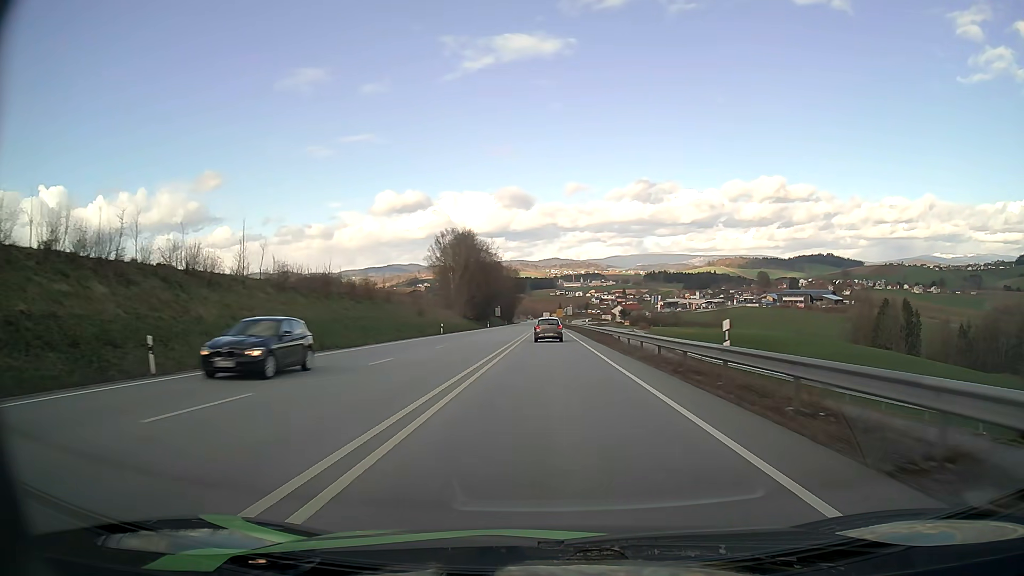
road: primary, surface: asphalt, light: Day
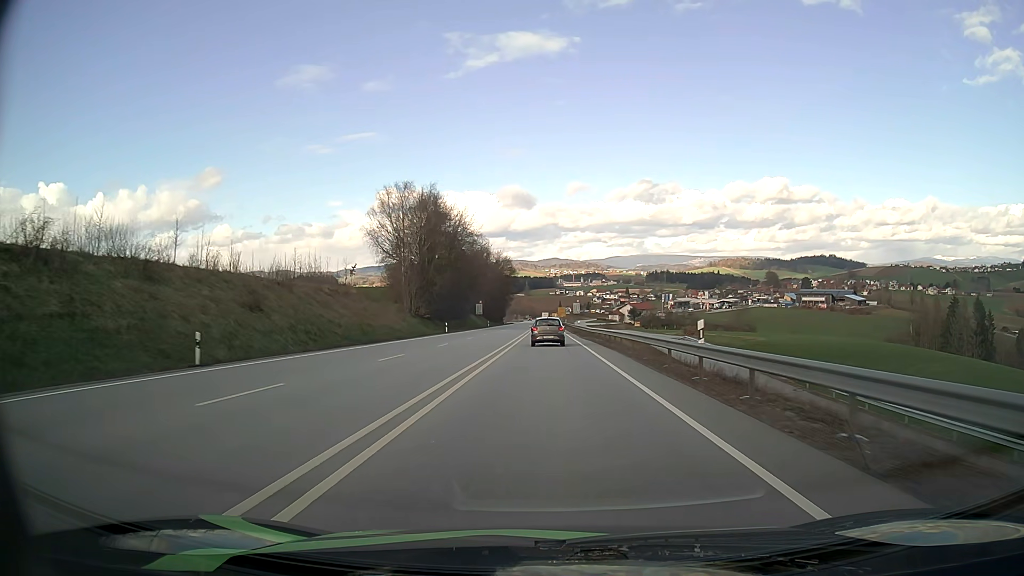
(0.0, +46.4) m; 0°
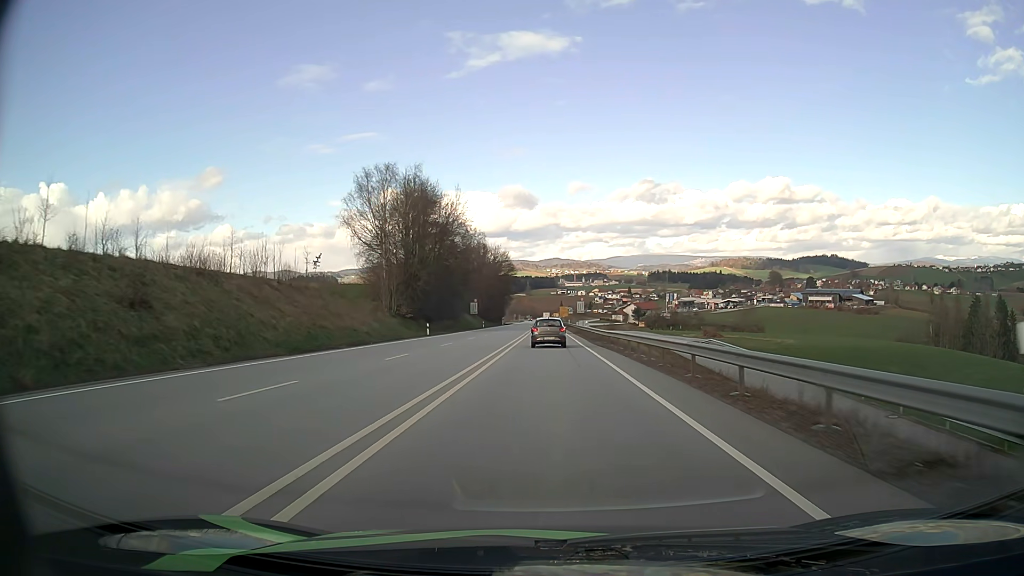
(0.0, +11.3) m; 0°
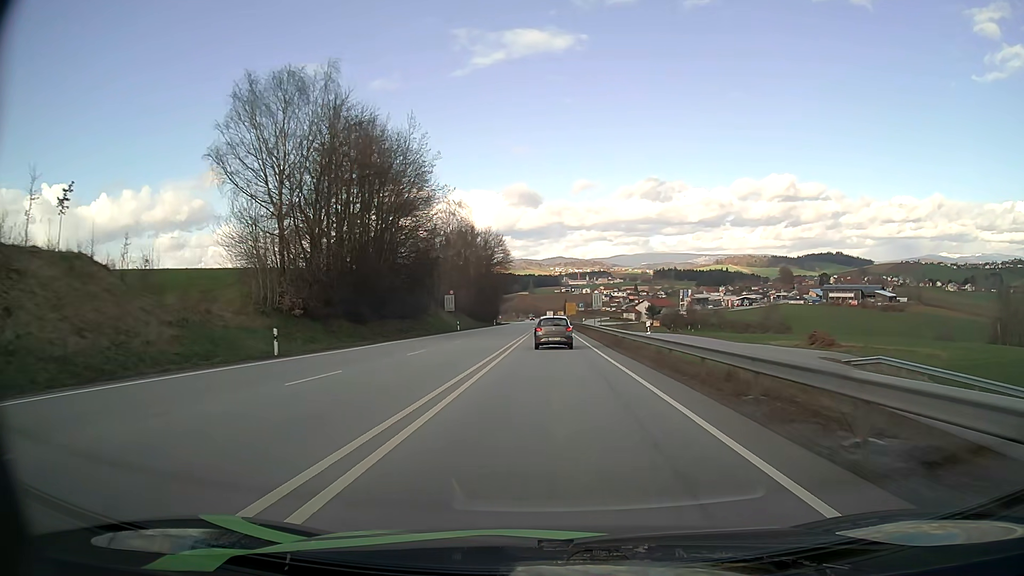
(-0.1, +33.4) m; 0°
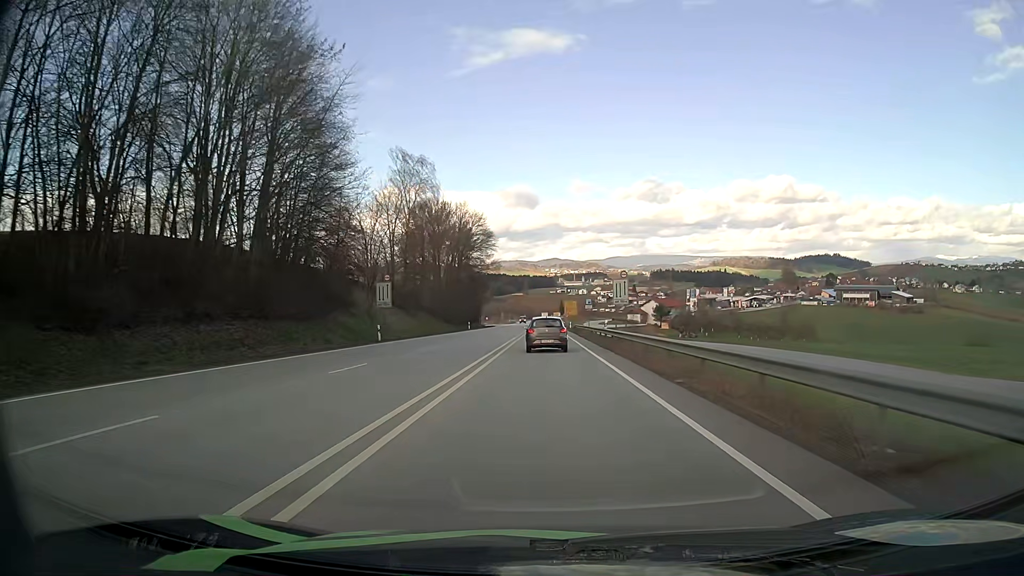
(0.0, +32.7) m; 0°
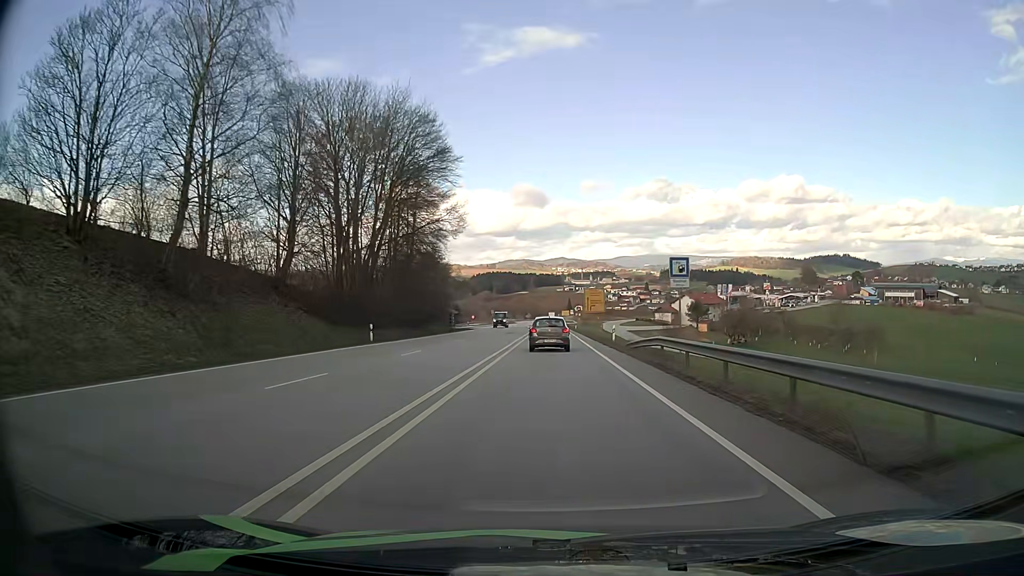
(-0.3, +52.7) m; 0°
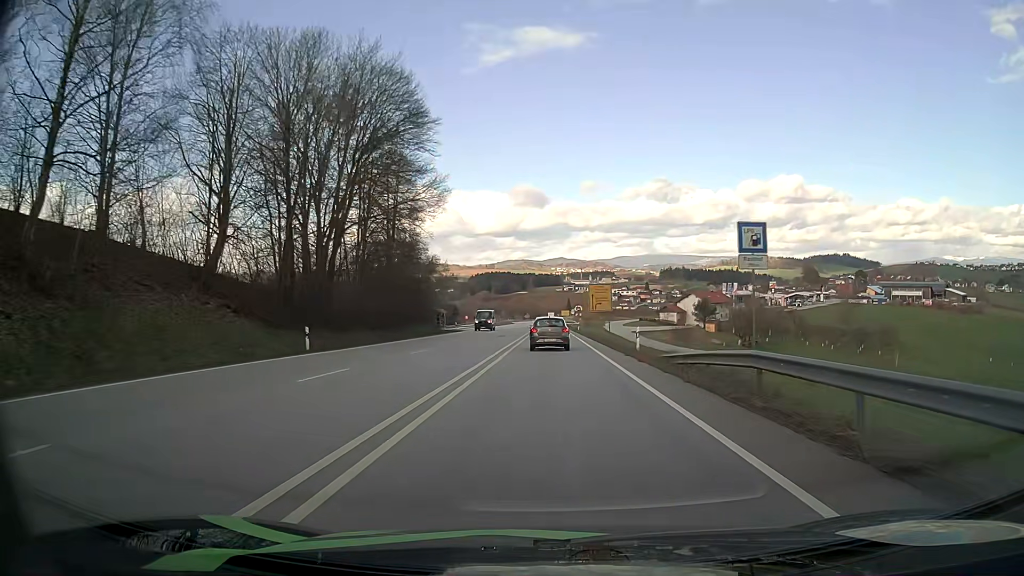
(0.0, +10.3) m; 0°
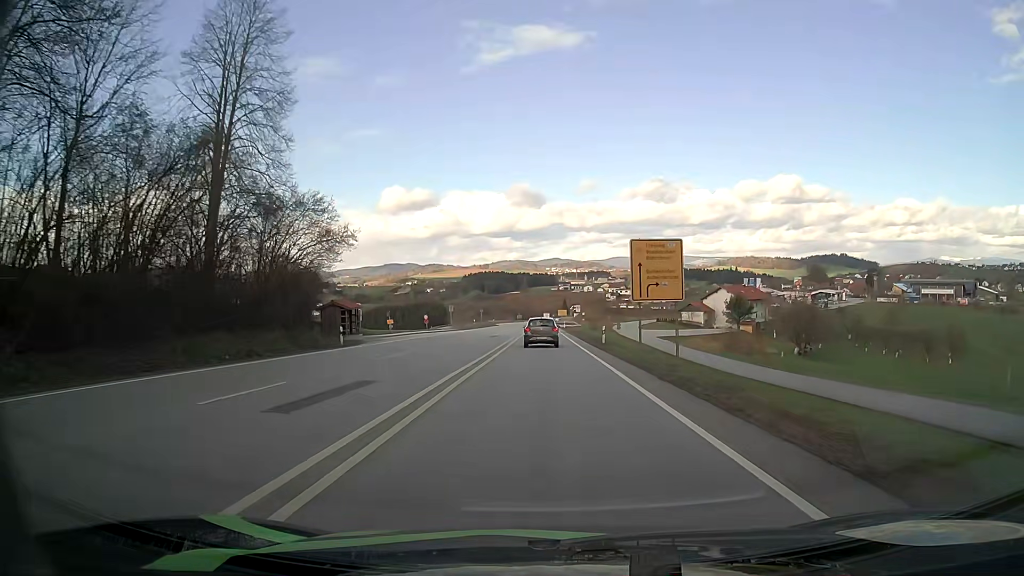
(0.0, +40.5) m; 0°
(0, +10) (0, +20) (0, +30) (0, +40) (0, +50) (0, +60) (0, +70) (0, +80) (0, +90) (0, +100) m
